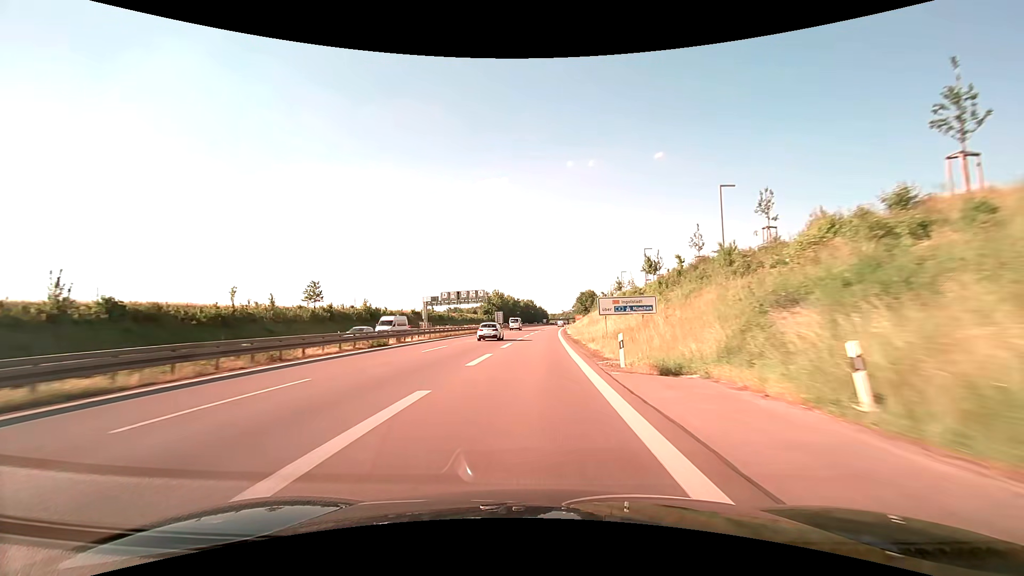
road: trunk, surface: asphalt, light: Day
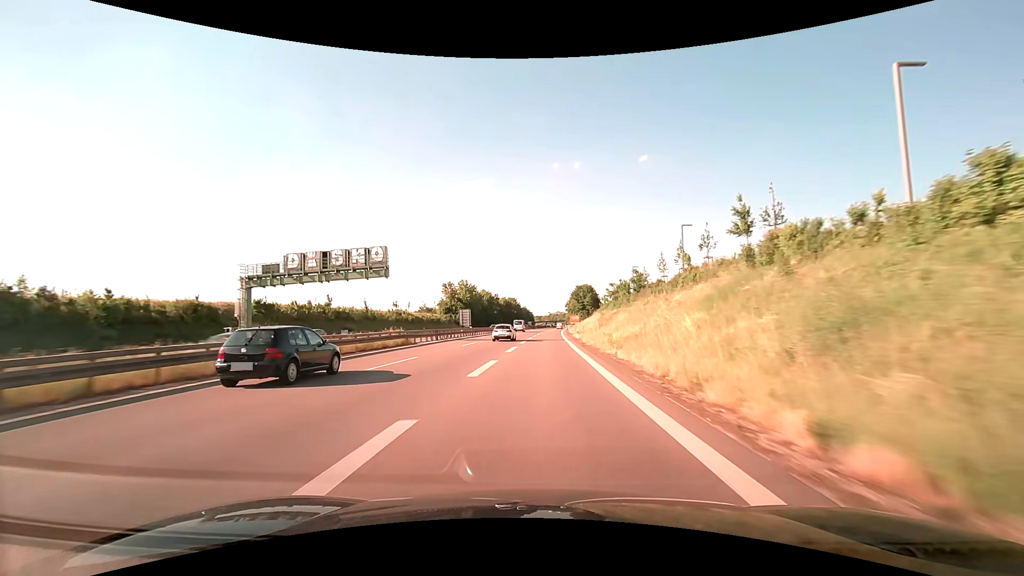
(+1.1, +62.7) m; +2°
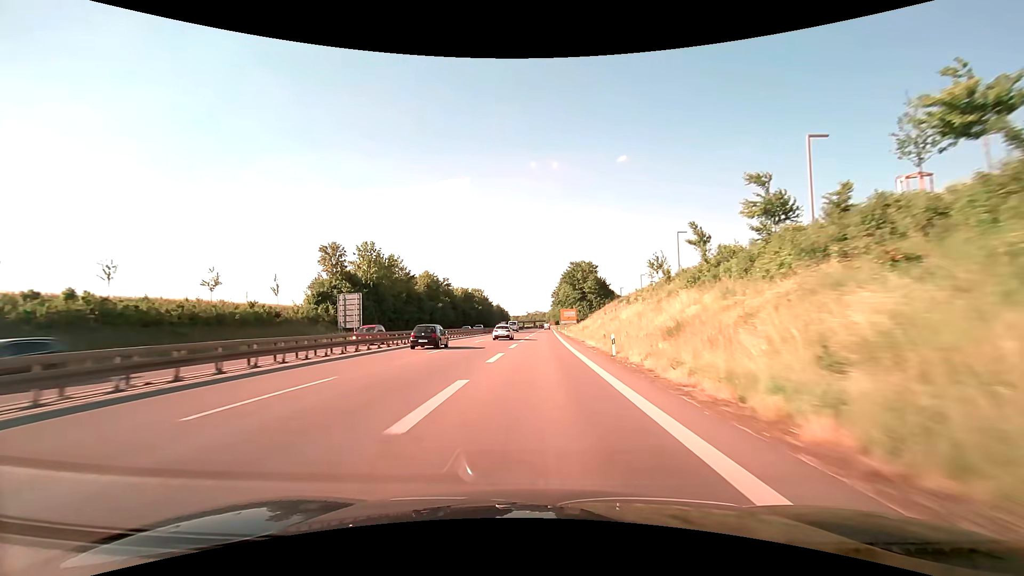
(+2.1, +78.8) m; +3°
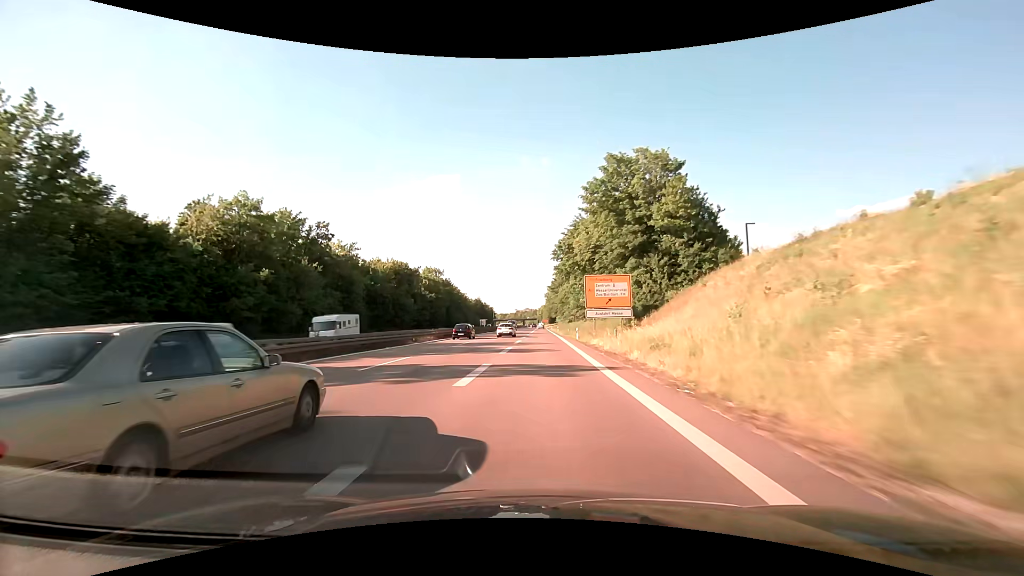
(+0.9, +79.4) m; +1°
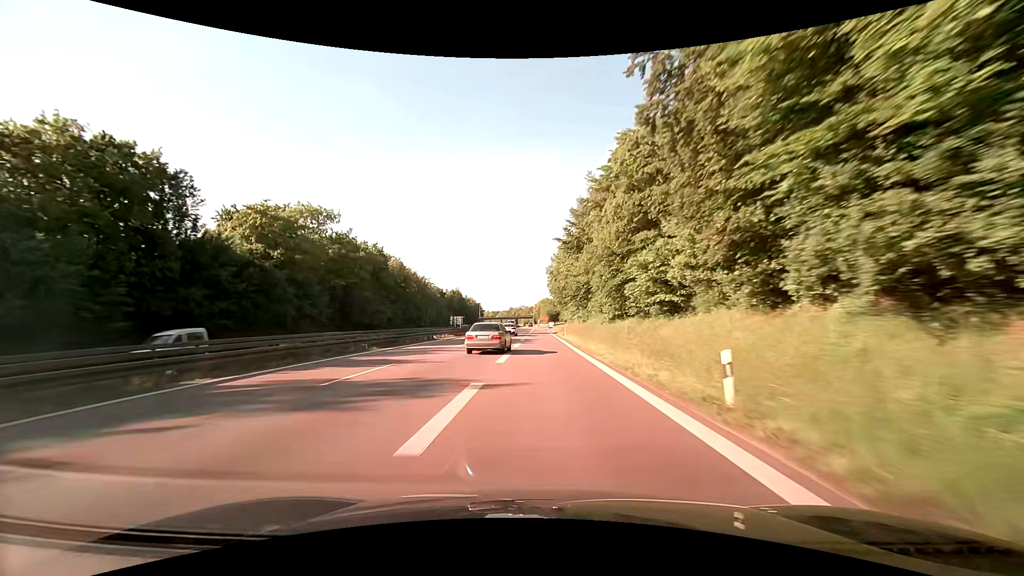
(+0.3, +77.2) m; 0°
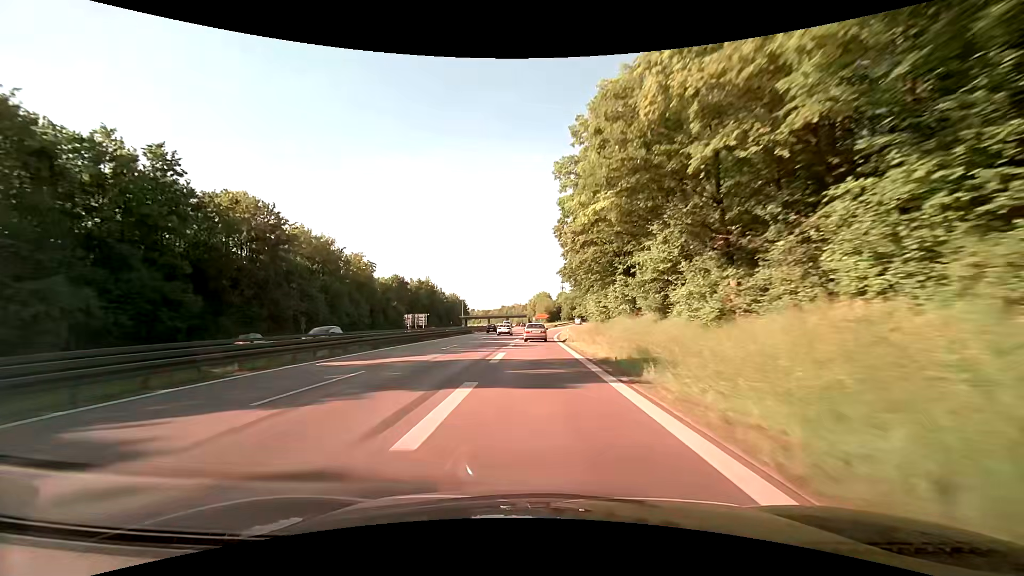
(+0.2, +59.9) m; 0°
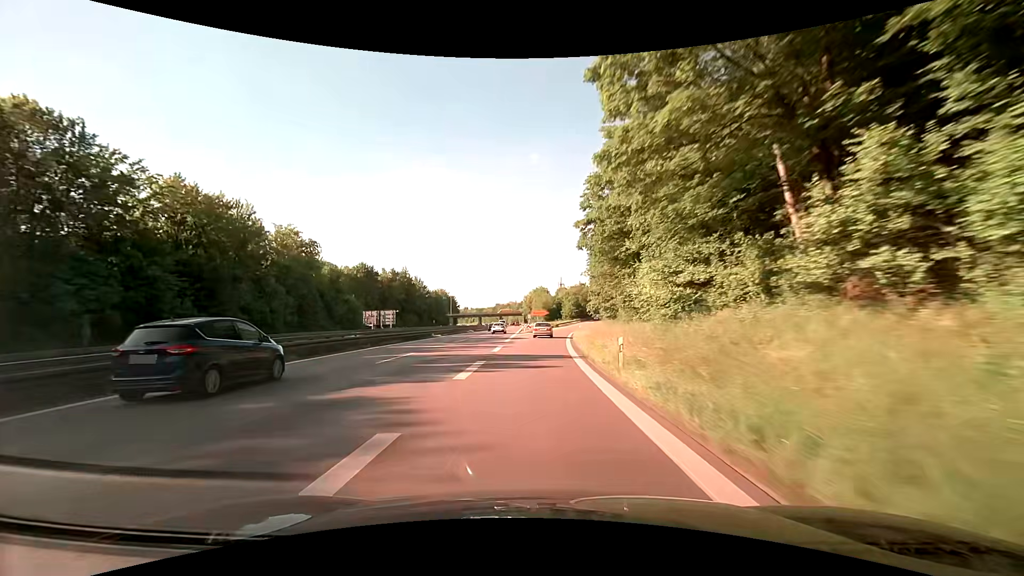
(+0.2, +29.2) m; +1°
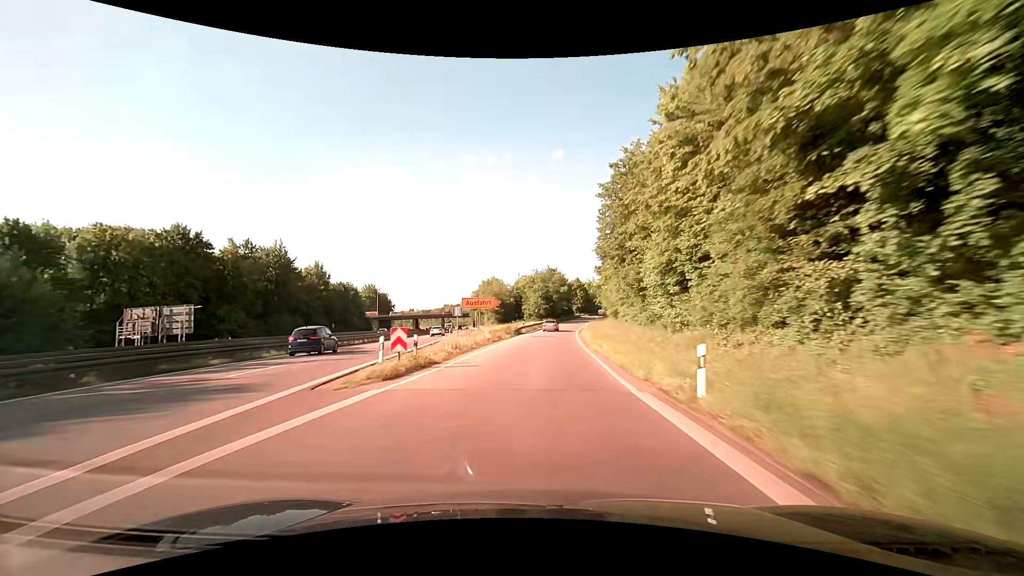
(+1.7, +56.7) m; +5°
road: trunk_link
(0, +10) (0, +20) (+1, +30) (+1, +40) (+2, +50) (+3, +60) (+4, +70) (+5, +80) (+6, +90) (+8, +100) m
